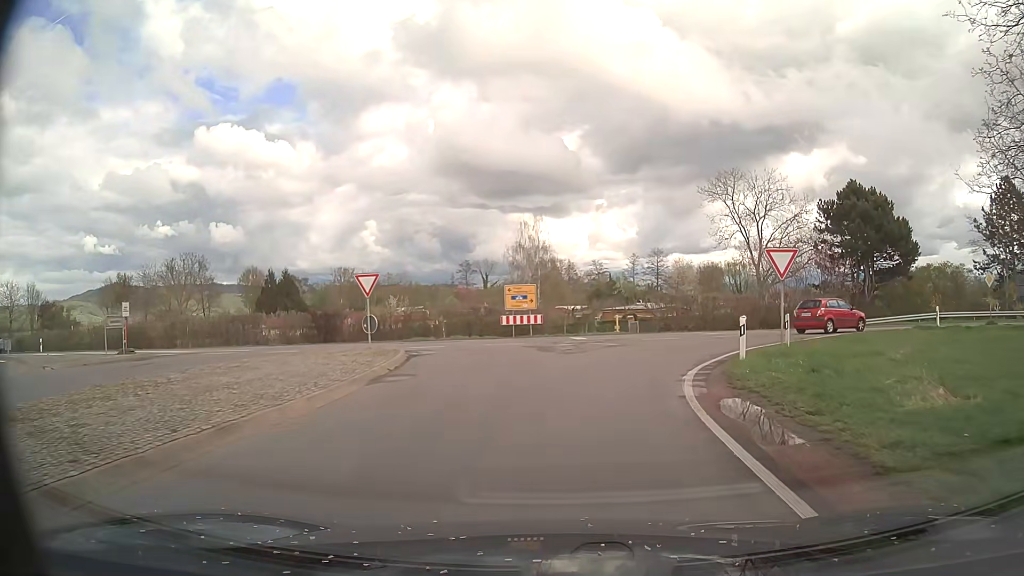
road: tertiary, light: Day
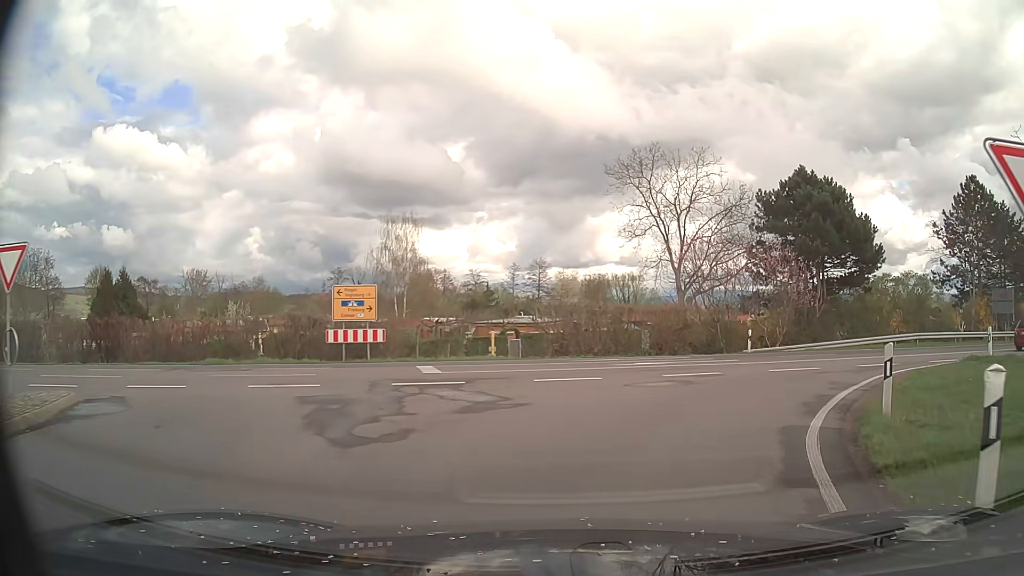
(+1.0, +11.9) m; +11°
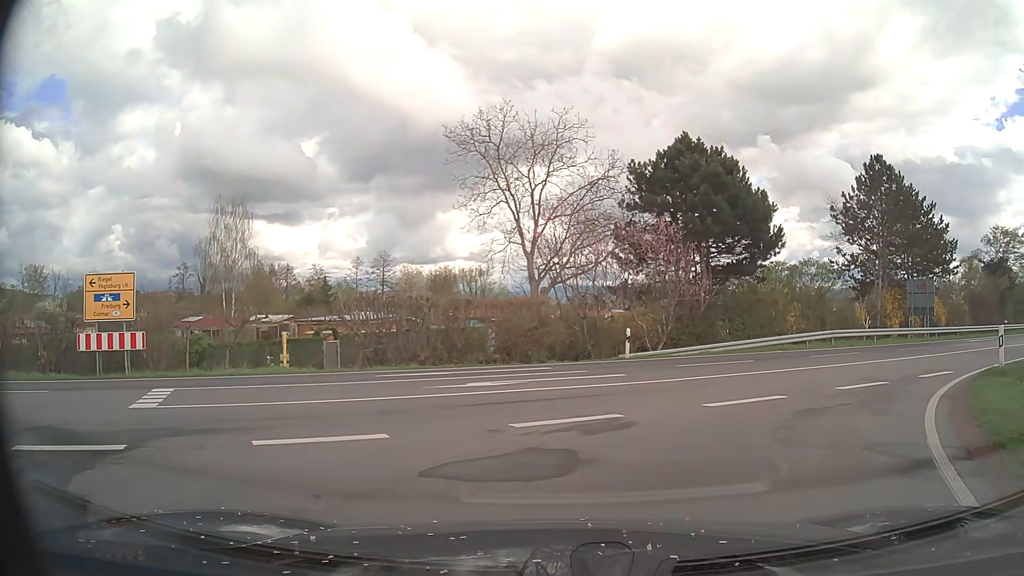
(+0.8, +7.2) m; +13°
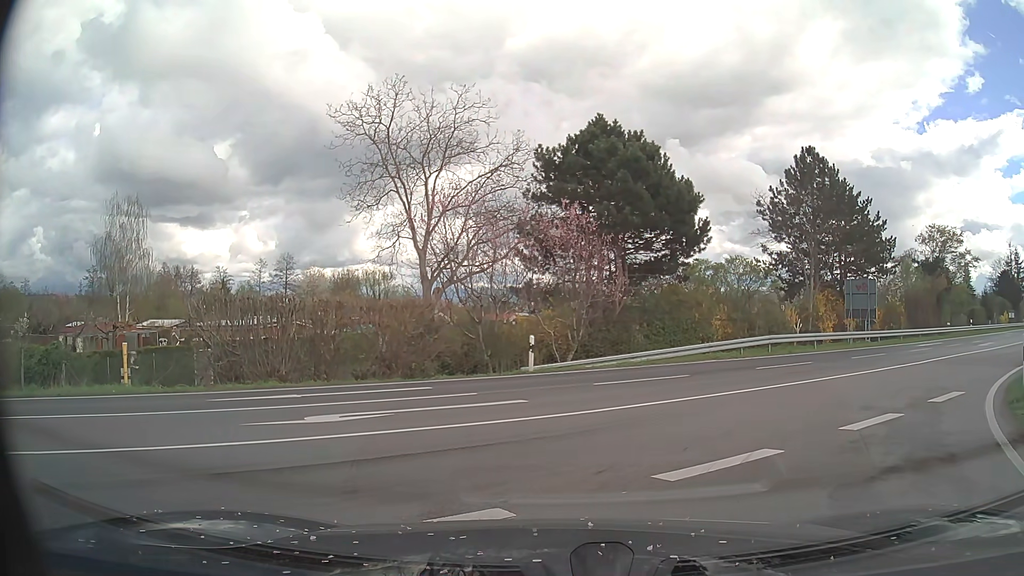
(+0.2, +3.8) m; +6°
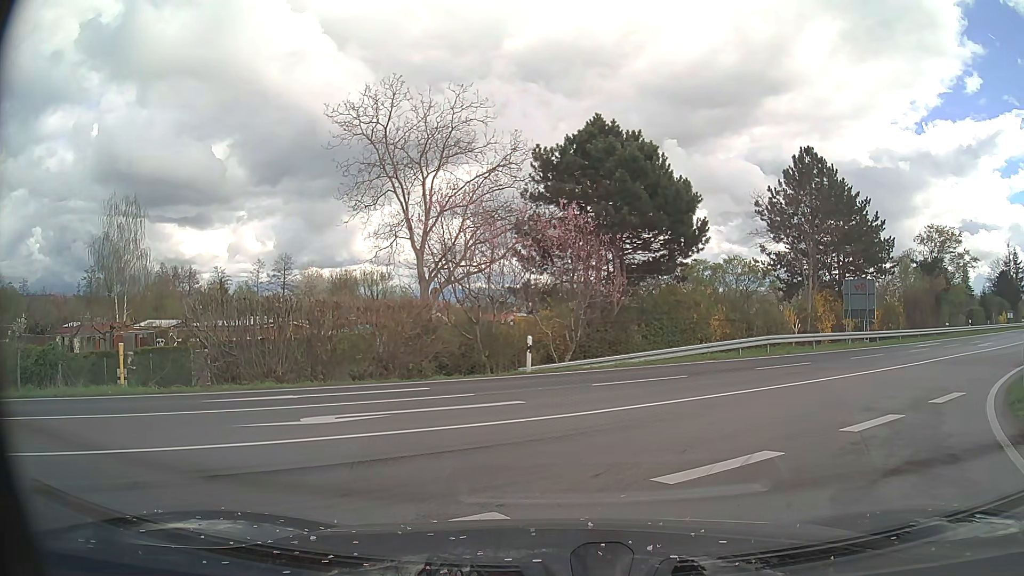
(0.0, +0.1) m; 0°
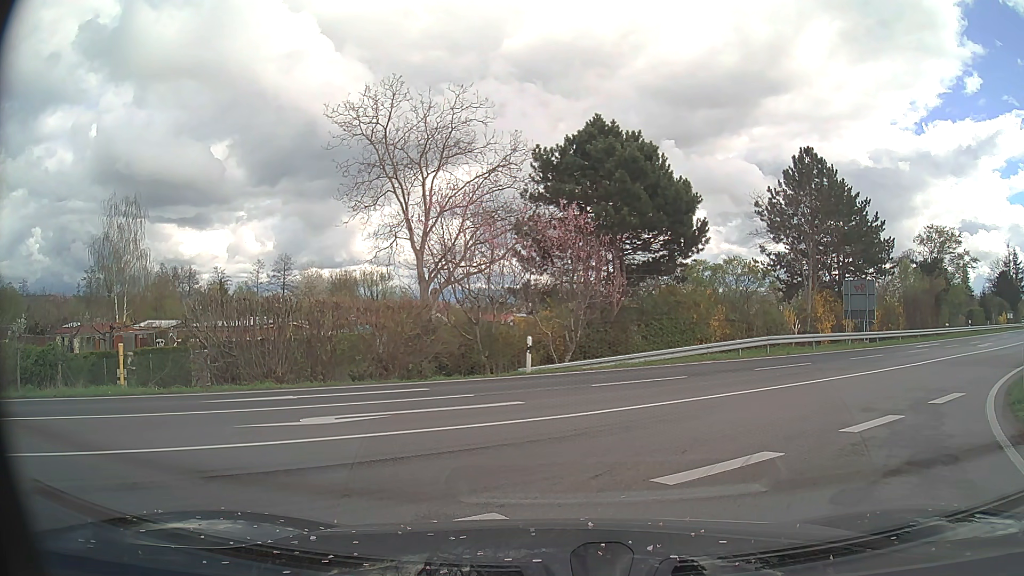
(0.0, +0.1) m; 0°
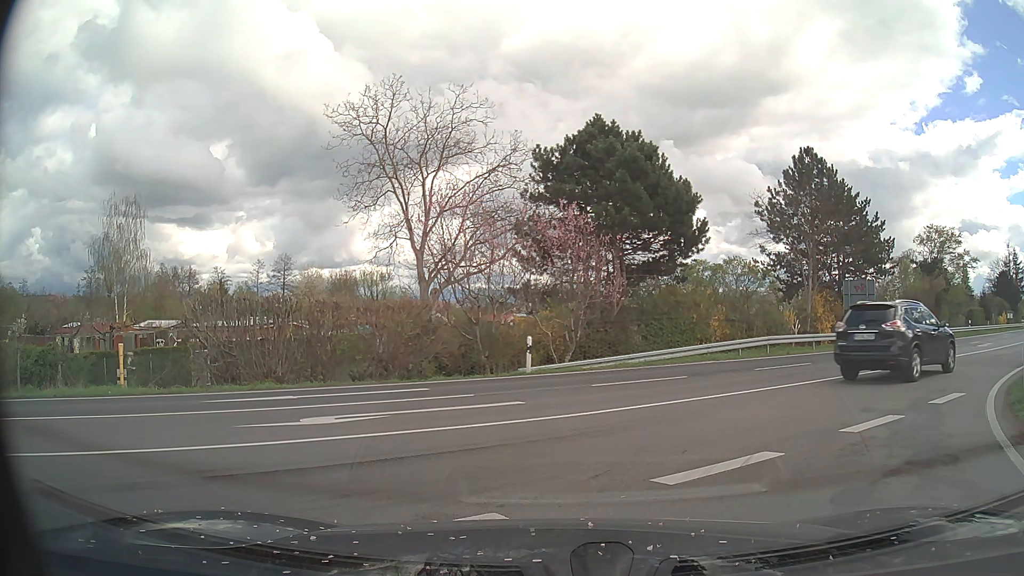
(0.0, 0.0) m; 0°
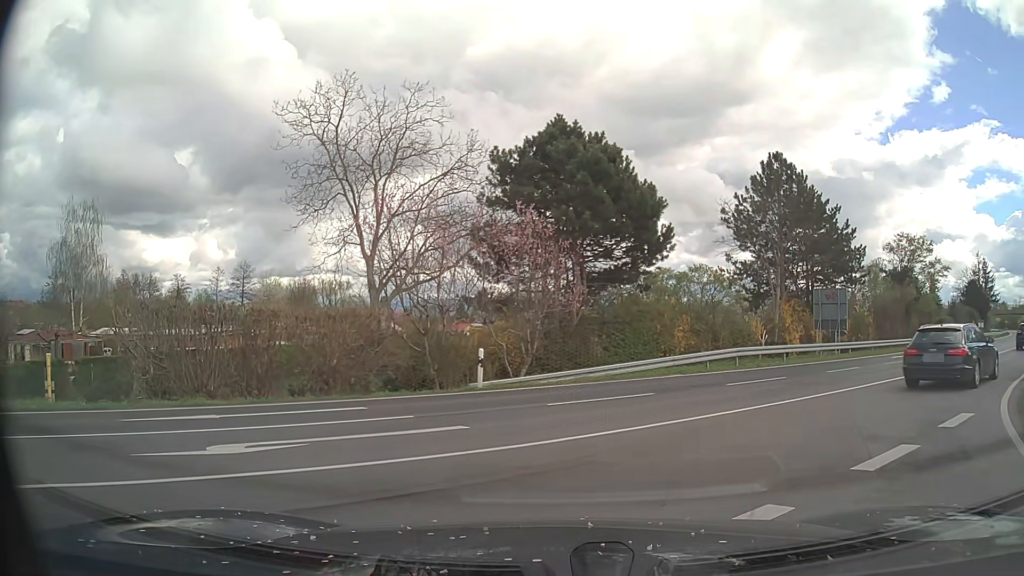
(+0.1, +1.8) m; +5°
(+3, +9) (+9, +17) (+17, +23) (+24, +30) (+32, +37) (+39, +44) (+46, +51) (+53, +58) (+60, +65) (+67, +72) m
